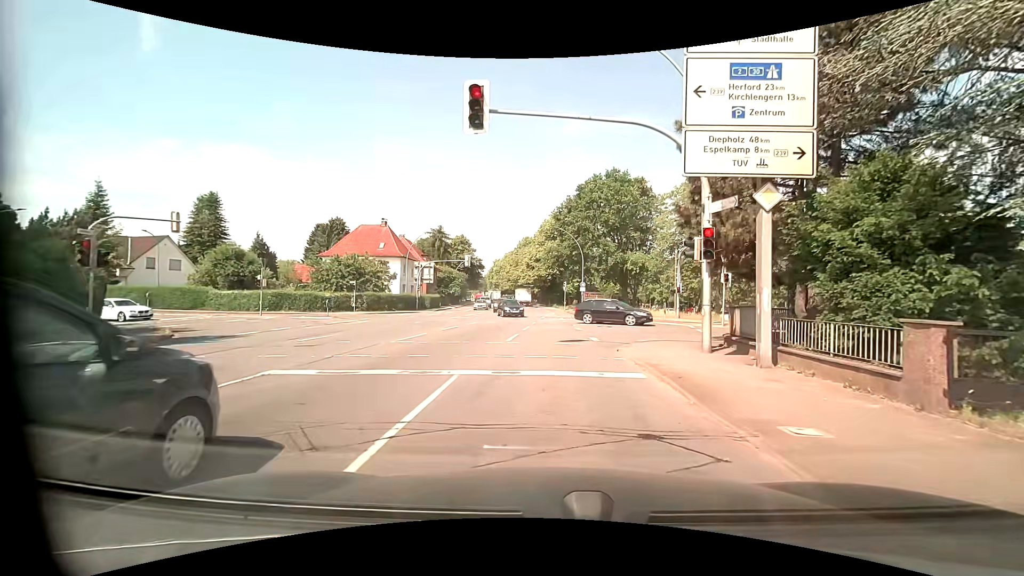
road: primary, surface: asphalt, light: Day
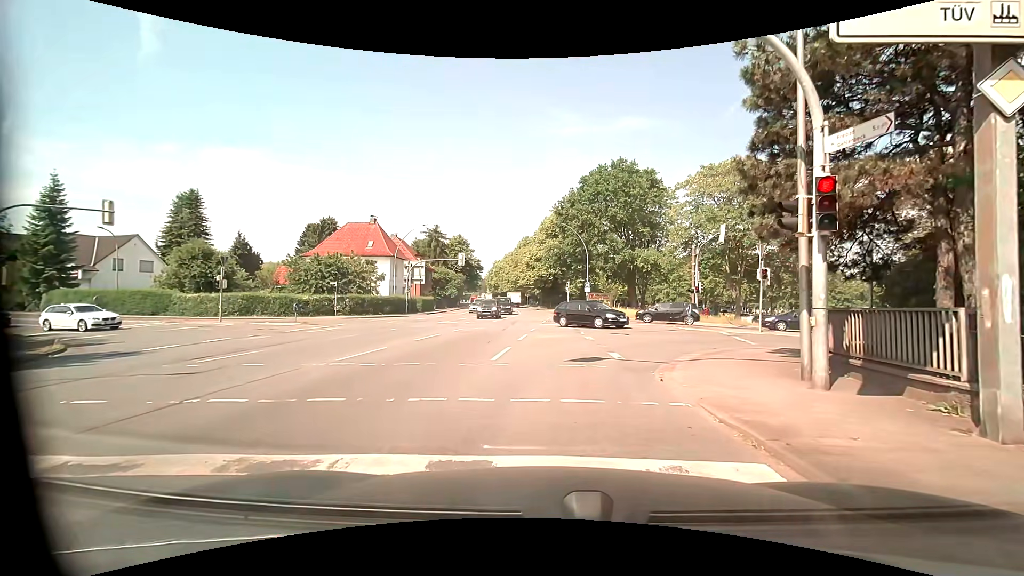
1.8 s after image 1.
(0.0, +4.7) m; -2°
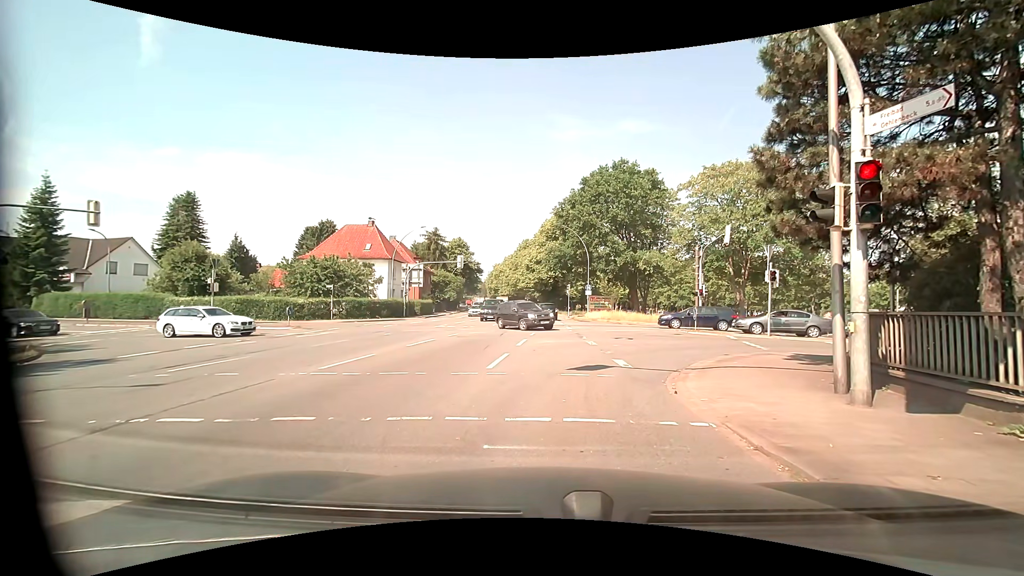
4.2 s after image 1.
(0.0, +0.9) m; 0°
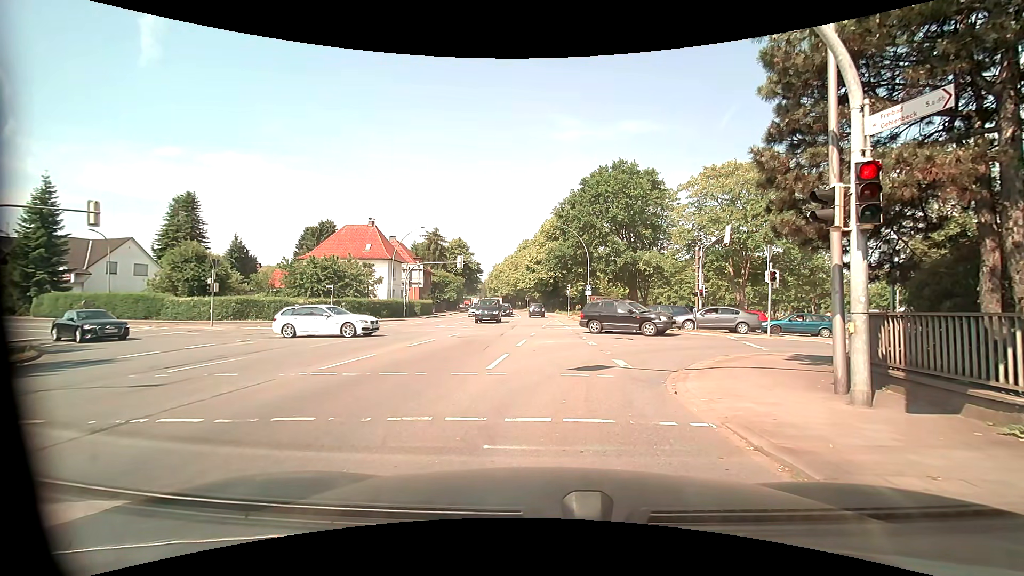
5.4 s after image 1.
(0.0, 0.0) m; 0°
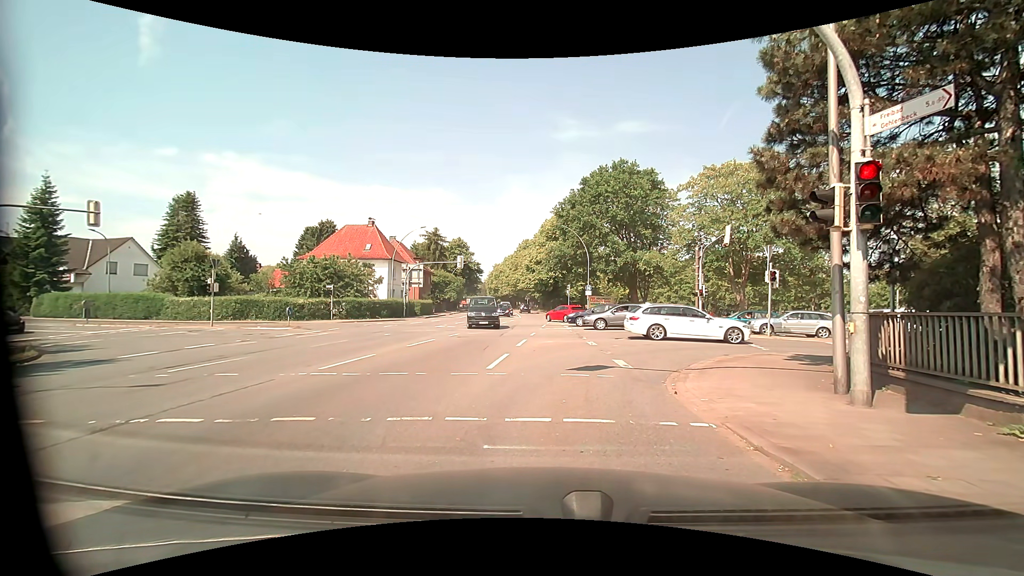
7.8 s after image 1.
(0.0, 0.0) m; 0°
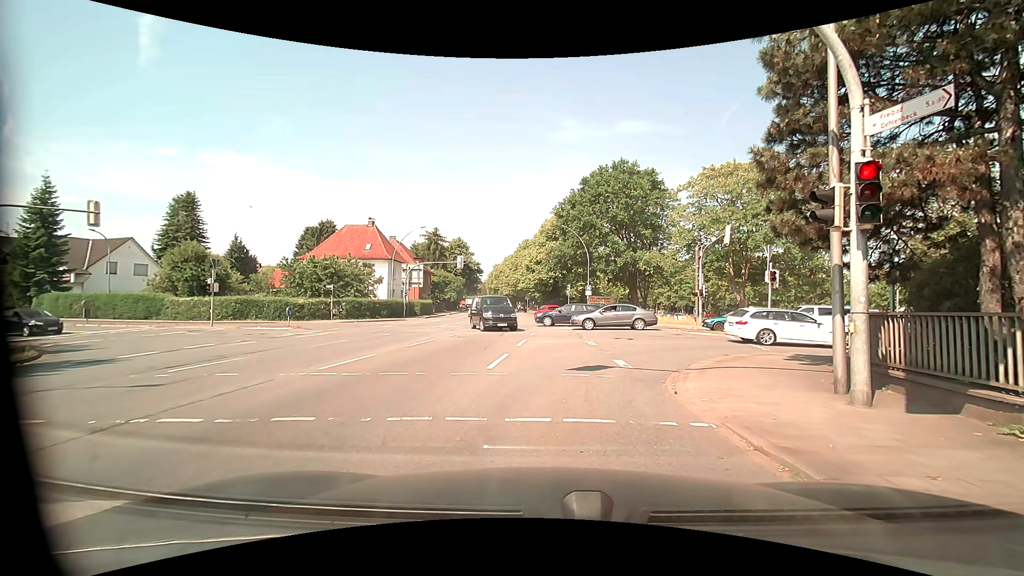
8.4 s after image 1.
(0.0, 0.0) m; 0°
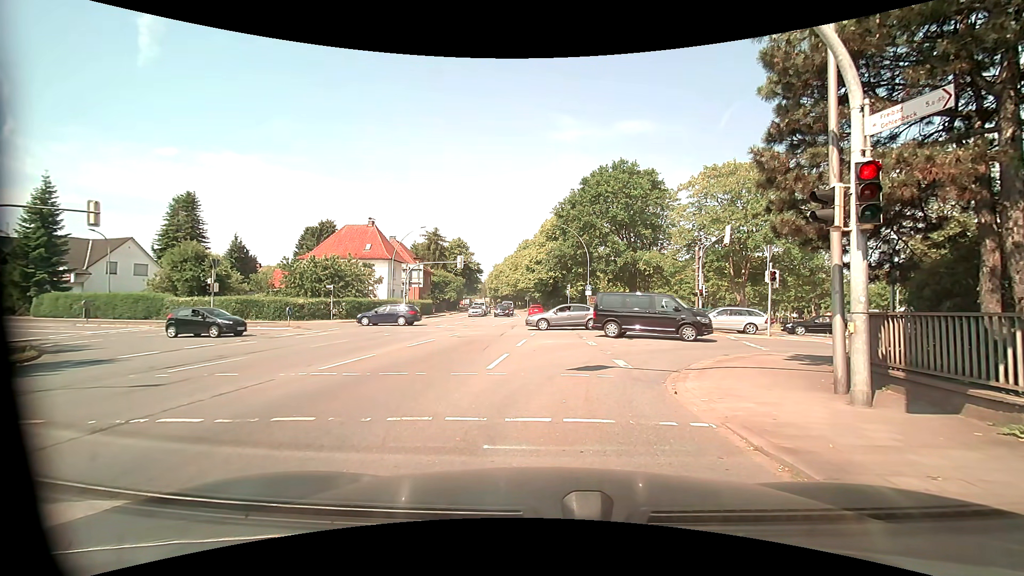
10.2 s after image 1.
(0.0, 0.0) m; 0°
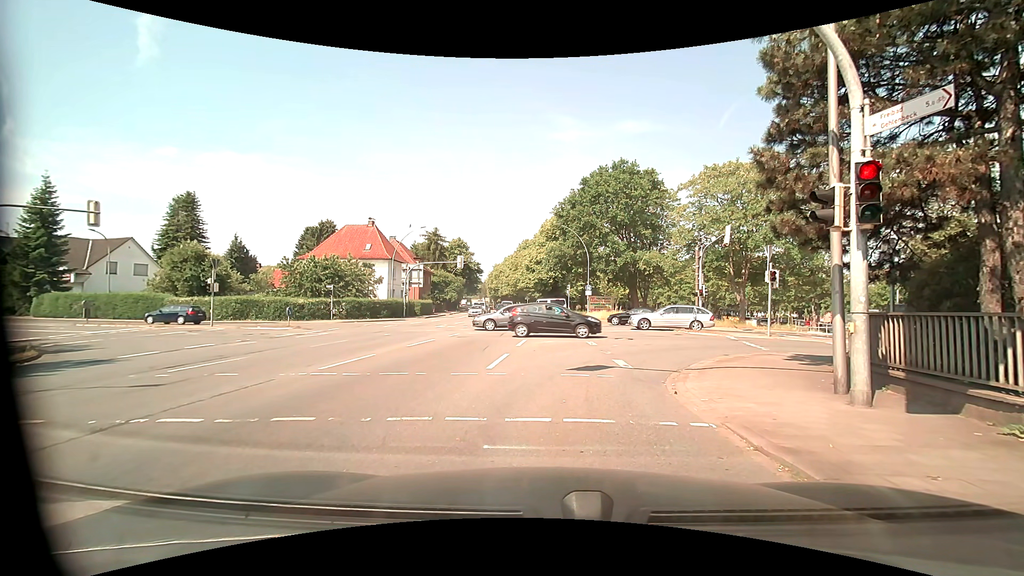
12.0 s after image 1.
(0.0, 0.0) m; 0°
(0, +10) (+4, +19) (+12, +24) (+22, +24) (+32, +24) (+42, +24) (+52, +23) (+62, +22) (+72, +21) (+82, +20) m
